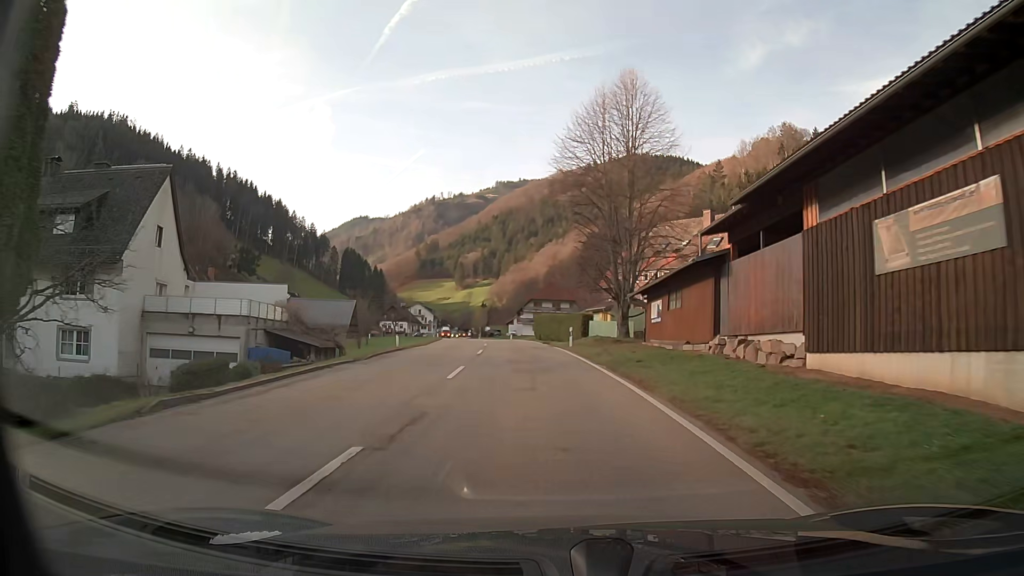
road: secondary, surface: asphalt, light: Day
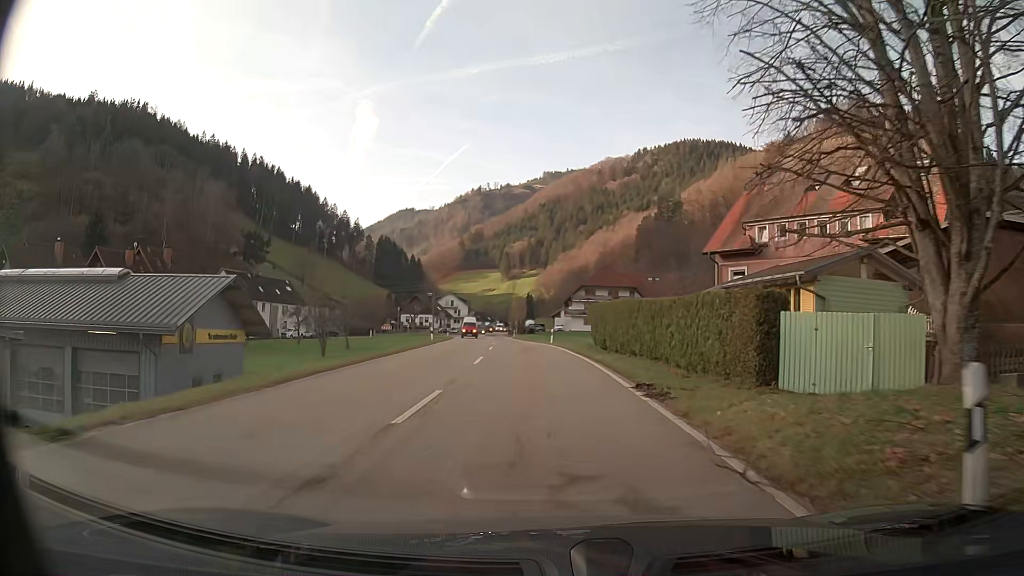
(-1.1, +30.6) m; -4°
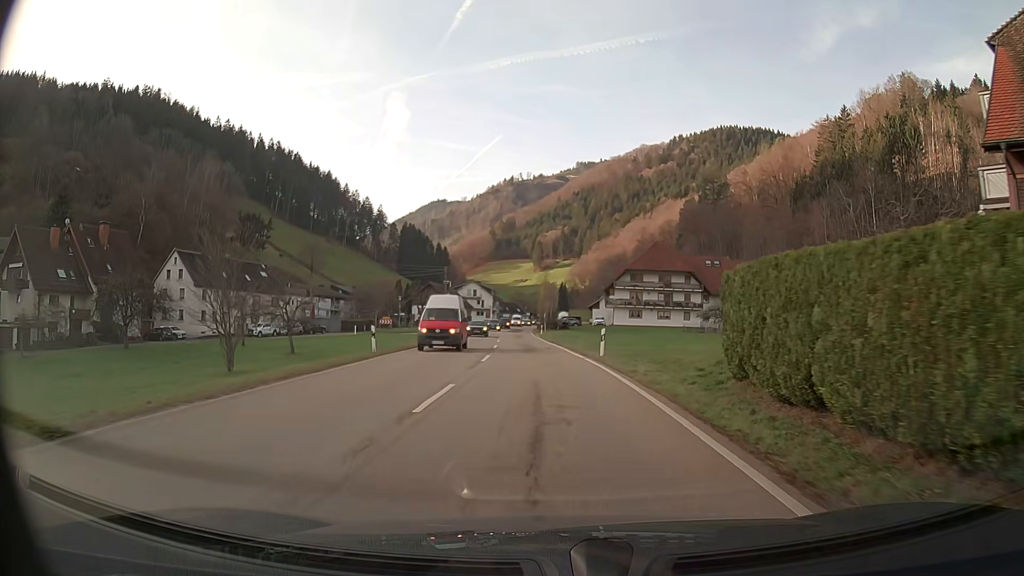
(-0.6, +23.3) m; -3°
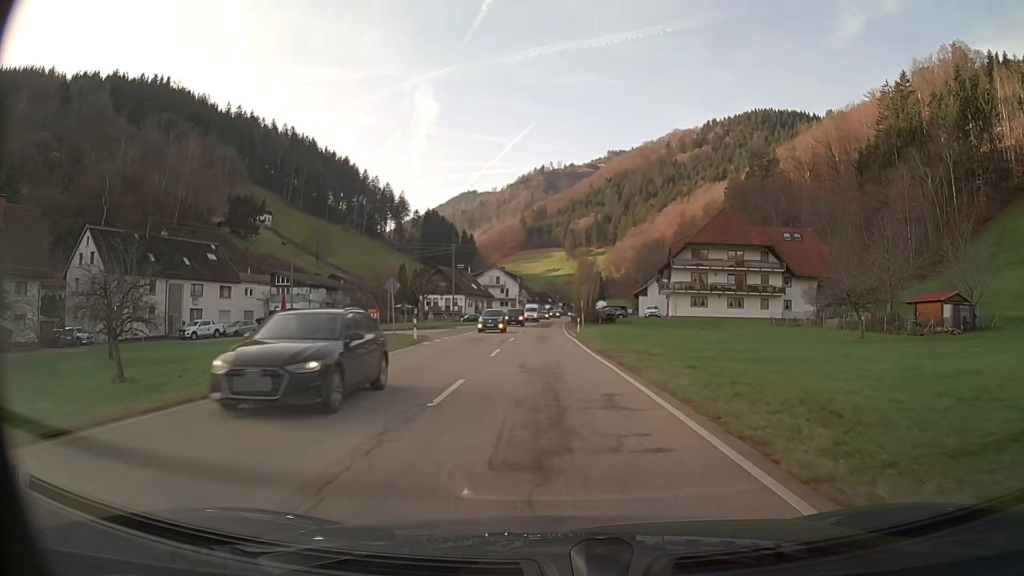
(-0.6, +24.0) m; -3°
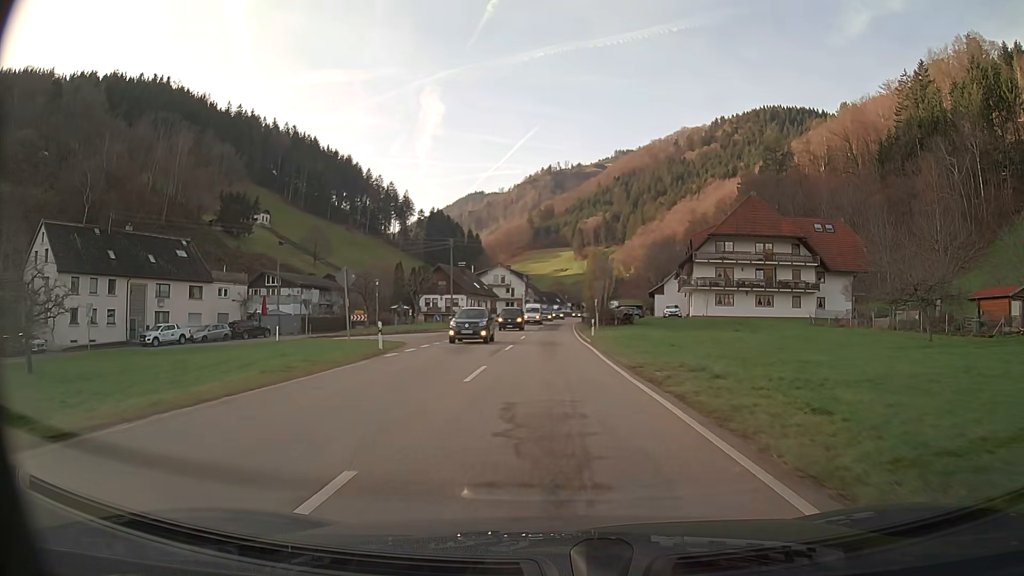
(-0.1, +8.2) m; -1°
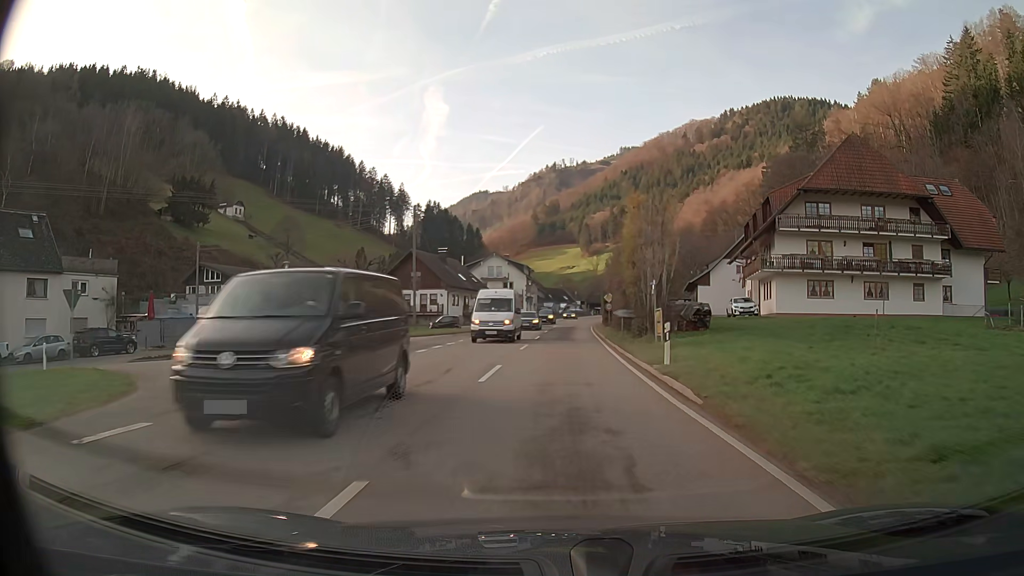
(-0.1, +24.5) m; 0°
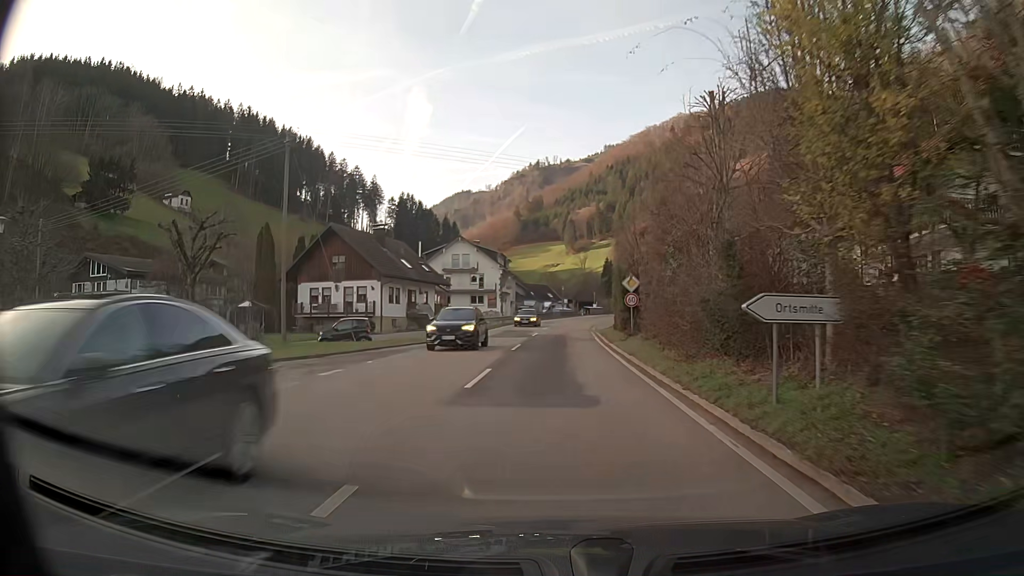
(+0.2, +24.2) m; +1°
